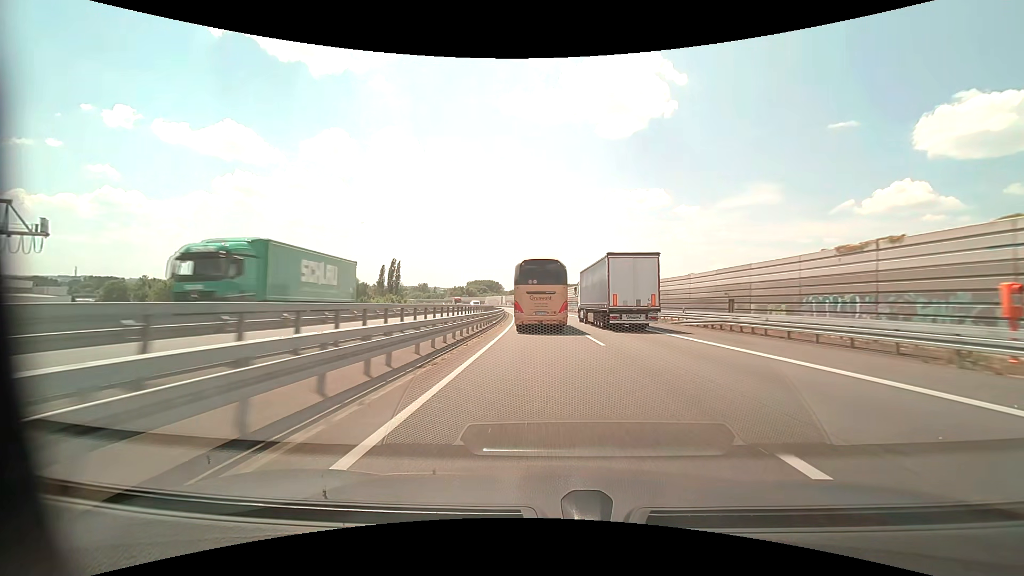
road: motorway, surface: asphalt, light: Day
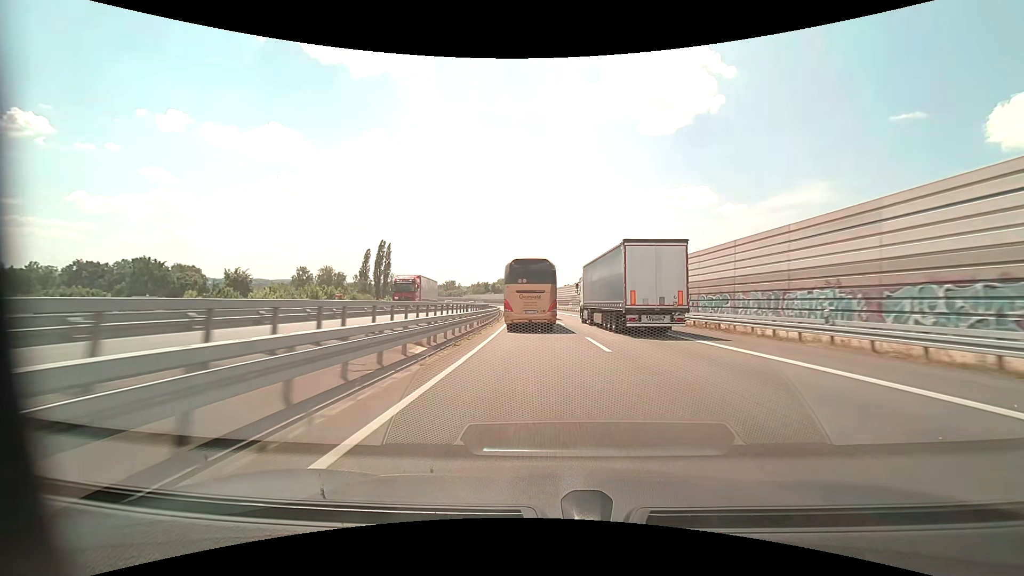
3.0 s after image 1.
(-2.9, +75.1) m; -4°
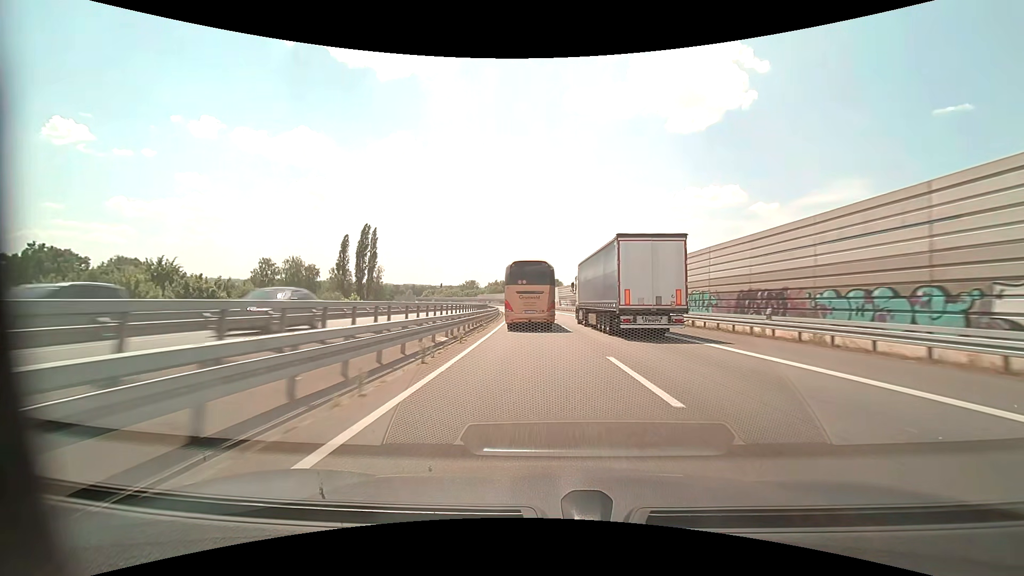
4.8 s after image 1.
(-1.0, +43.9) m; -3°
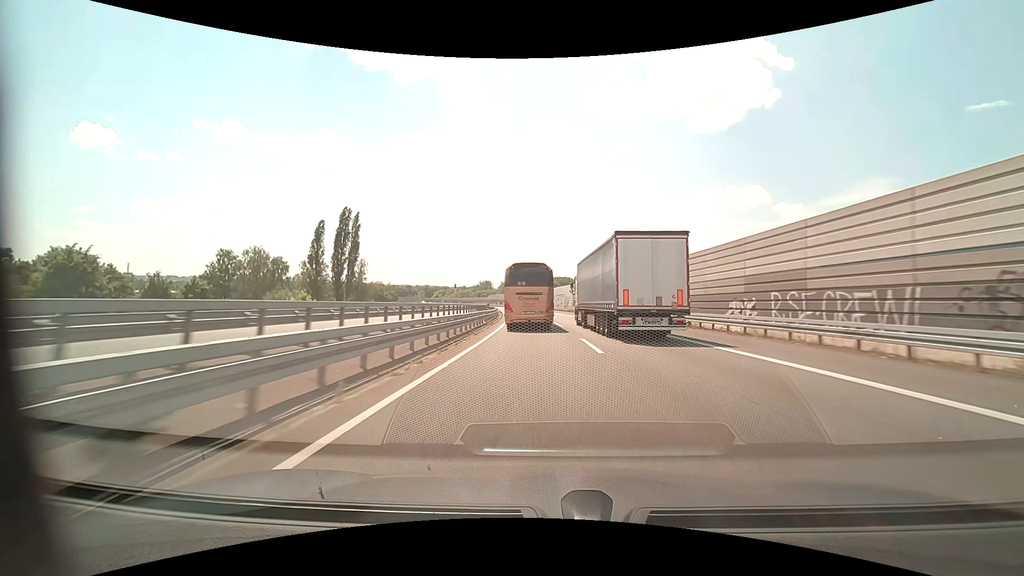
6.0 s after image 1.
(-0.5, +29.1) m; -2°
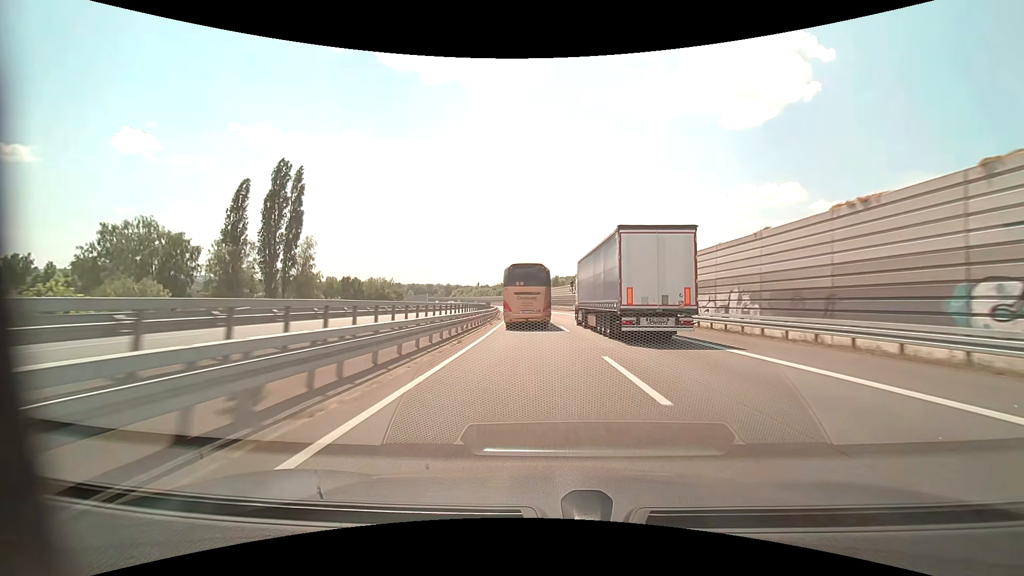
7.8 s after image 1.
(-1.2, +43.4) m; -3°
(0, +10) (0, +20) (-1, +30) (-1, +40) (-2, +50) (-3, +60) (-4, +70) (-5, +80) (-6, +90) (-7, +100) m
